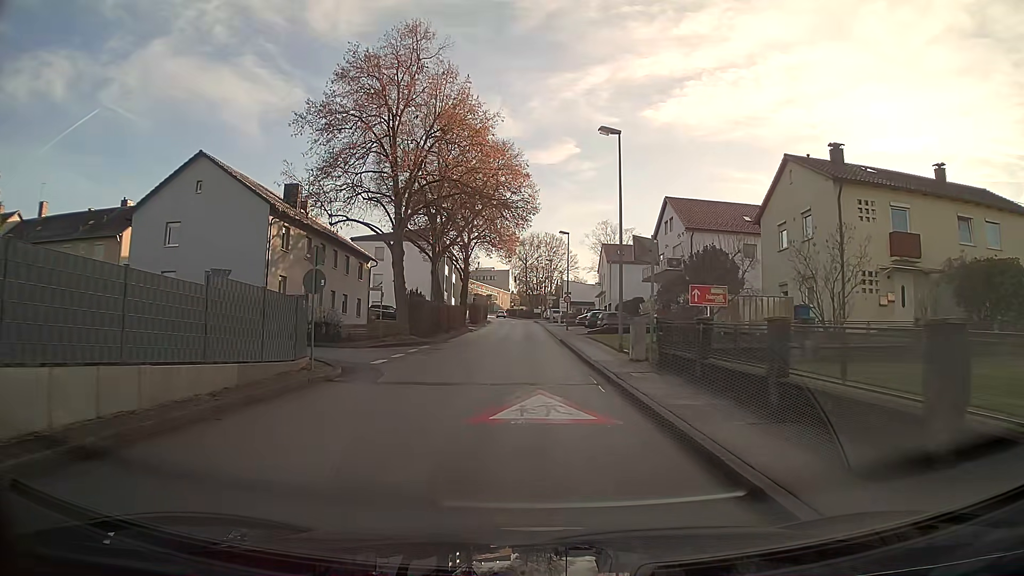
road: unclassified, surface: asphalt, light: Day
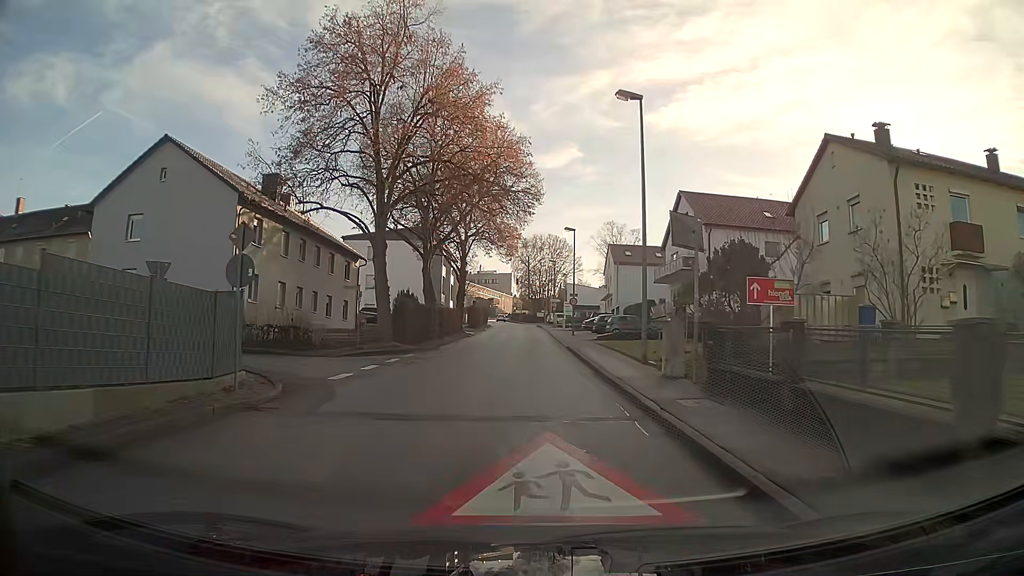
(0.0, +4.5) m; 0°
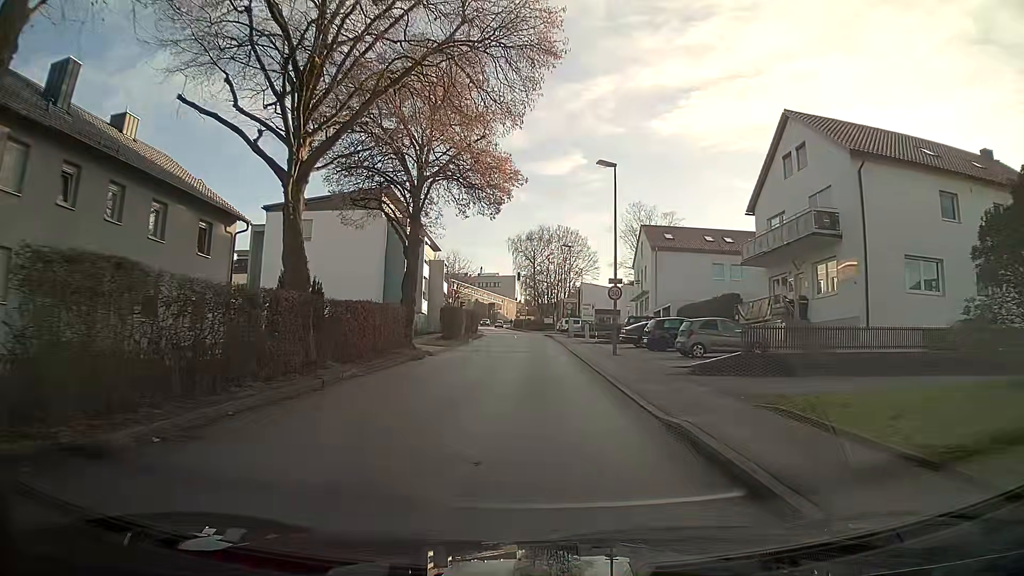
(-0.1, +22.3) m; -1°
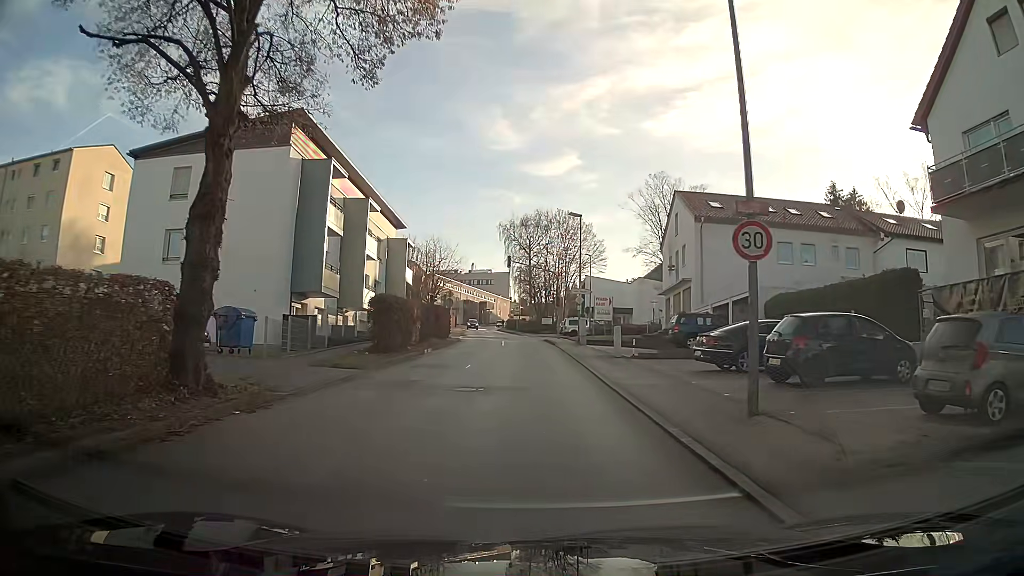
(+0.1, +17.4) m; 0°
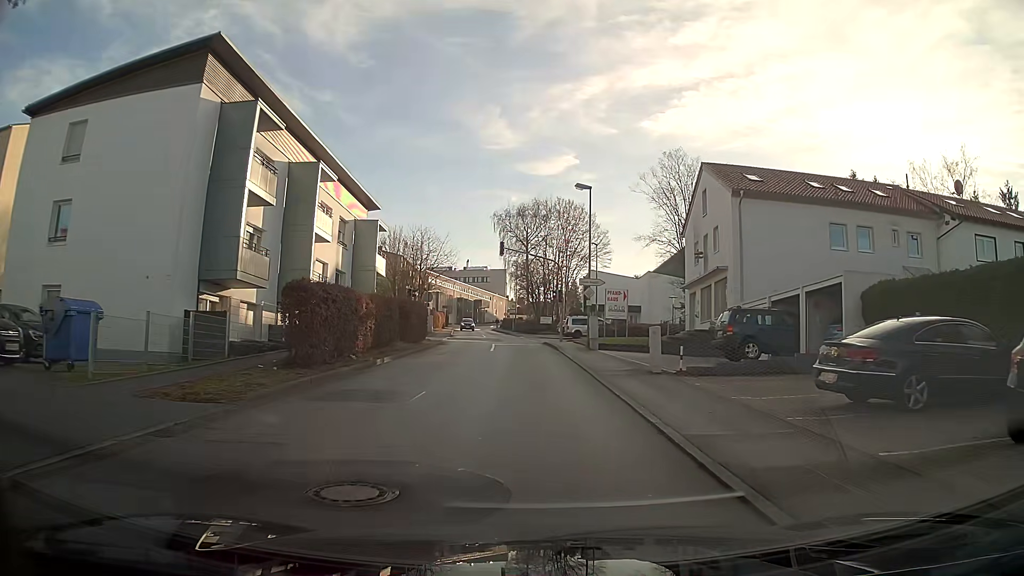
(0.0, +8.5) m; 0°
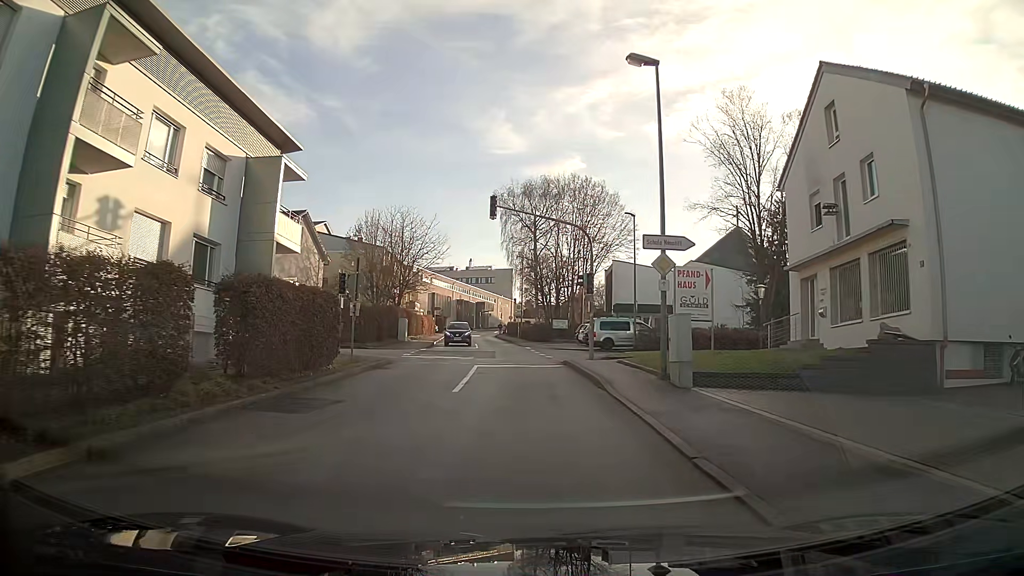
(0.0, +16.9) m; -1°
(0, +10) (0, +20) (-1, +30) (-2, +40) (-3, +50) (-4, +60) (-4, +70) (-5, +80) (-6, +90) (-7, +100) m
